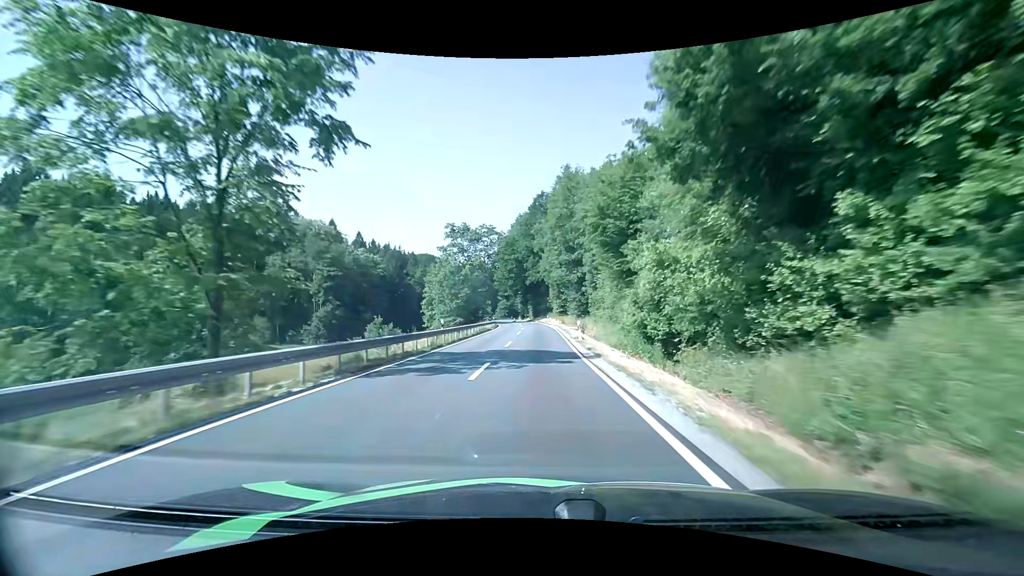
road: secondary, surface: asphalt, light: Day
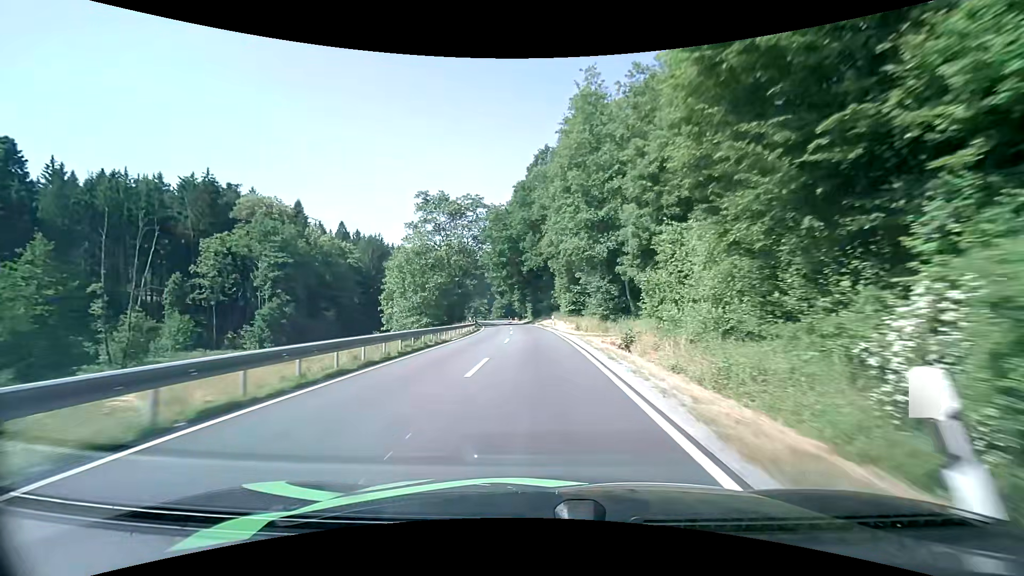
(0.0, +24.3) m; 0°
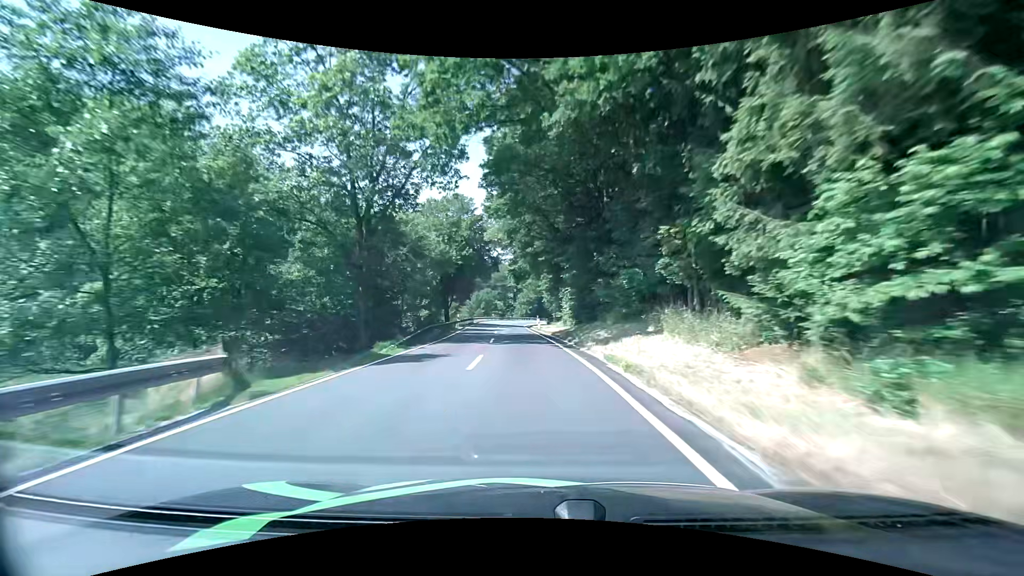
(-0.9, +46.5) m; -4°
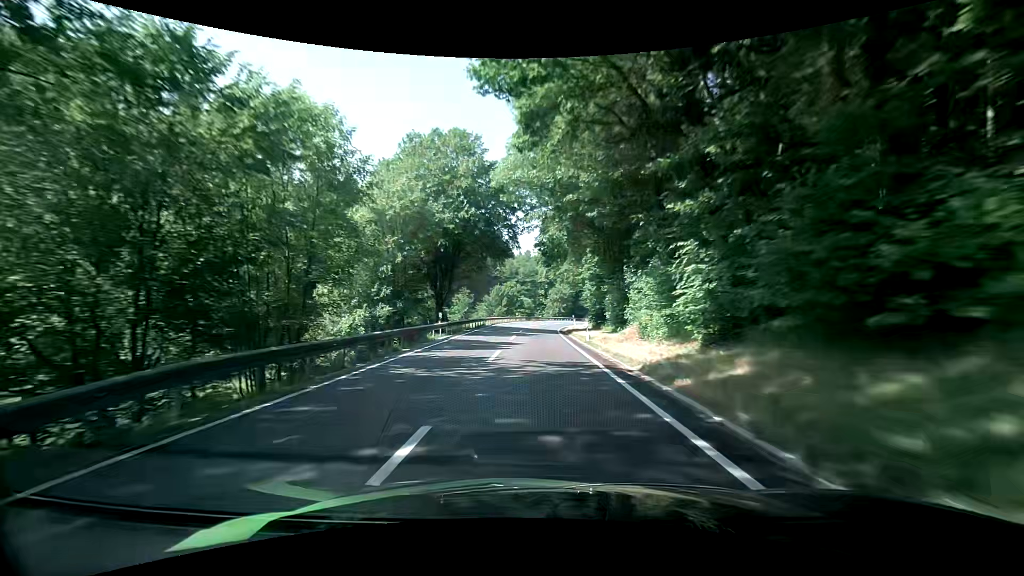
(-0.8, +22.0) m; -3°
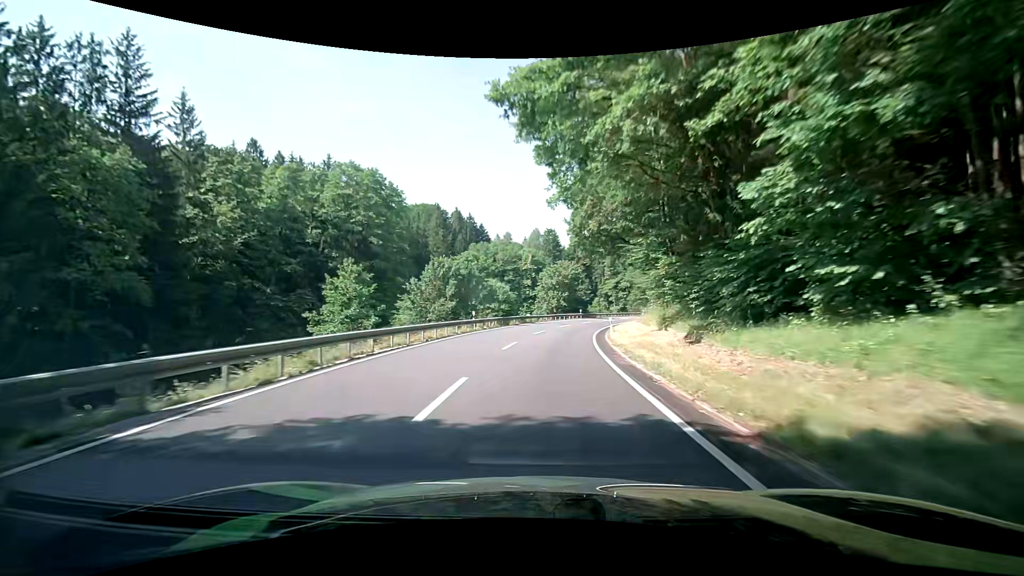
(-0.2, +44.0) m; +1°
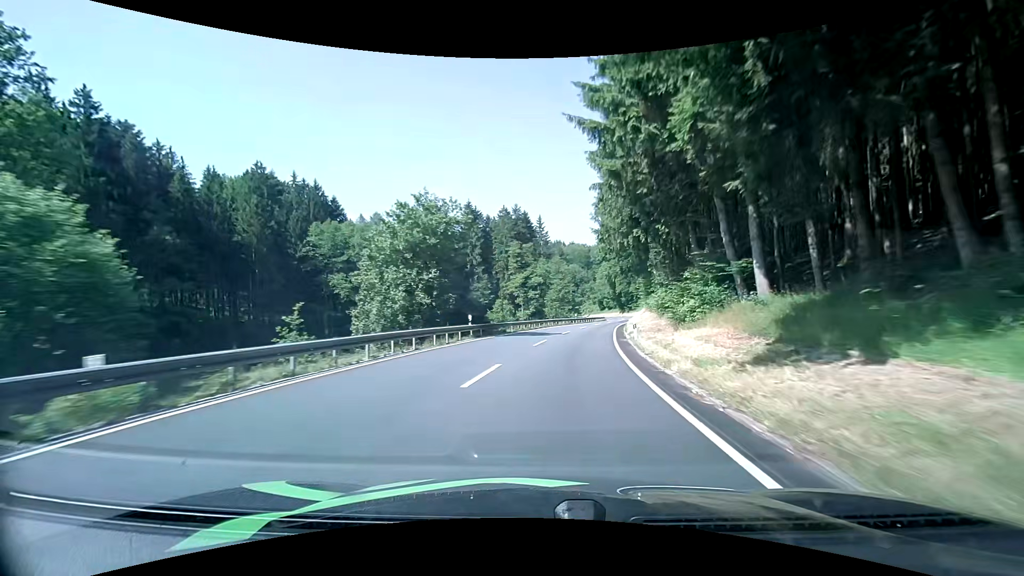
(+3.7, +44.5) m; +11°
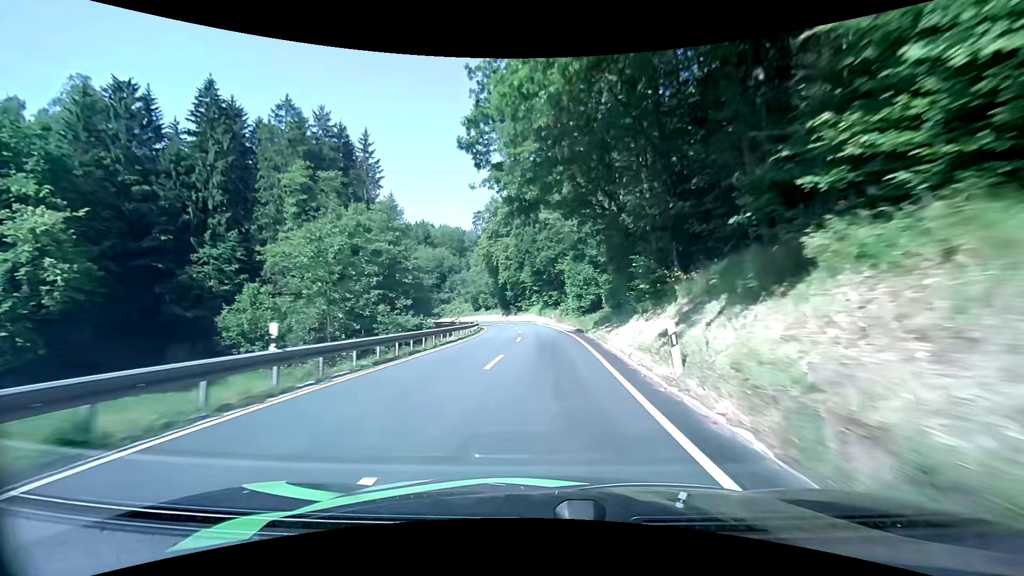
(+7.8, +55.9) m; +14°
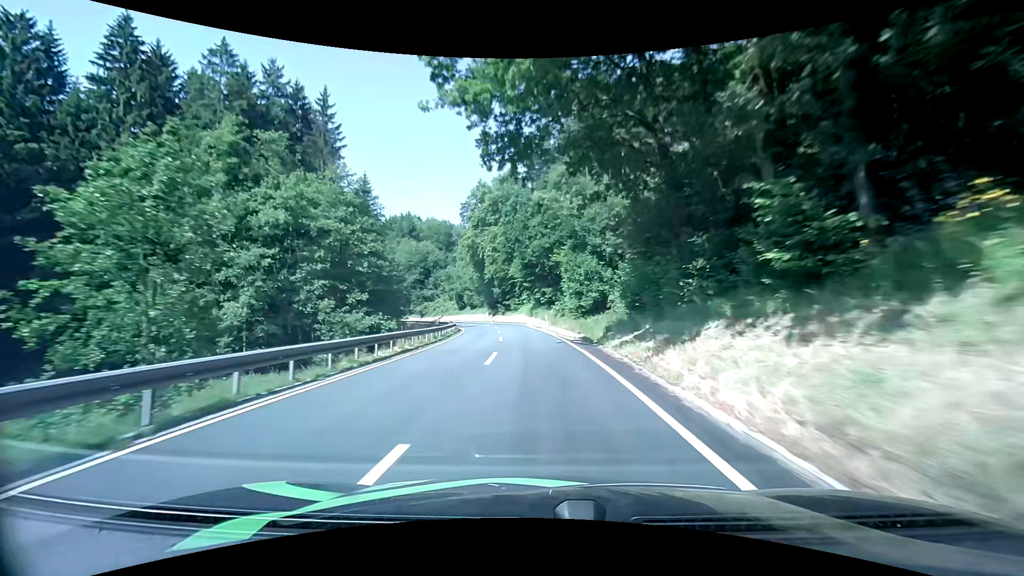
(+0.1, +10.9) m; +1°
(0, +10) (0, +20) (0, +30) (-1, +40) (-2, +50) (-4, +60) (-6, +70) (-9, +79) (-12, +89) (-16, +98) m
